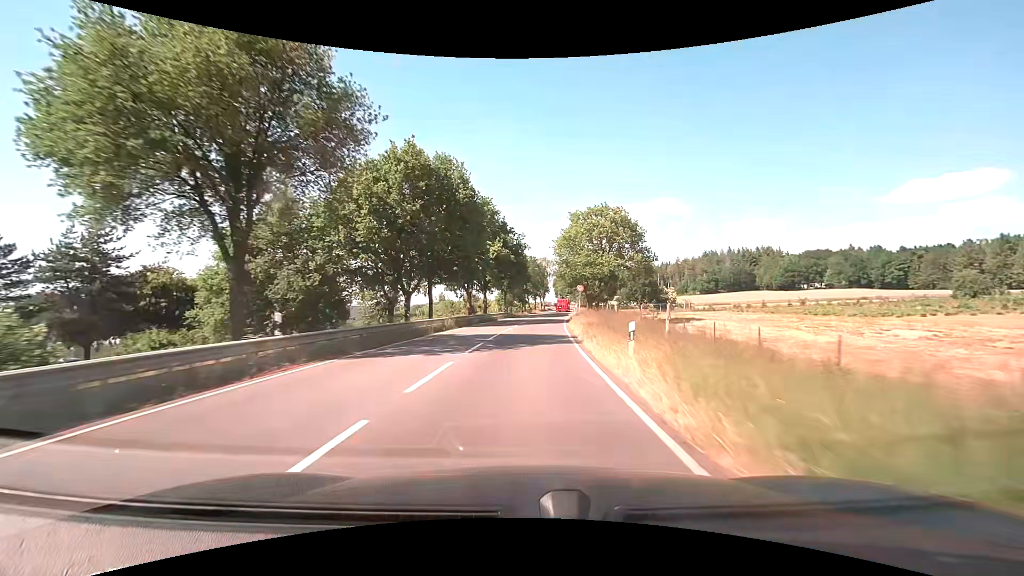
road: secondary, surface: asphalt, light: Day
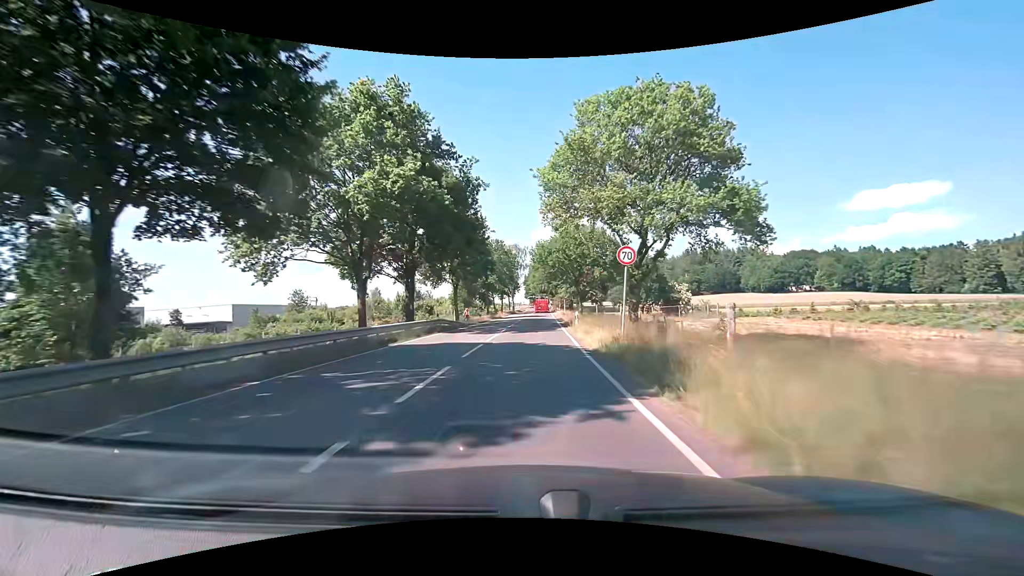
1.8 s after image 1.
(+0.9, +31.5) m; +3°
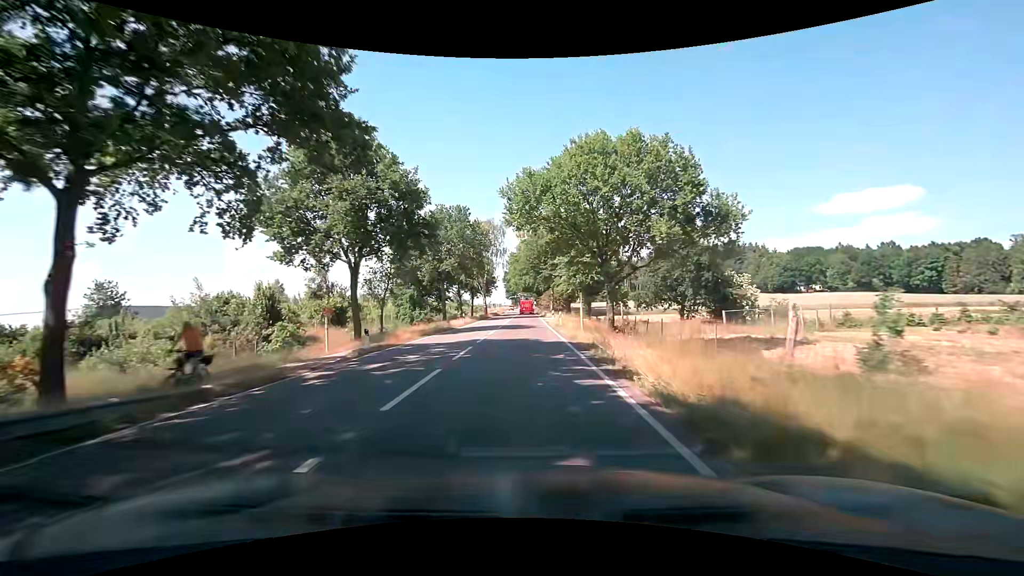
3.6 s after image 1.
(+0.8, +31.2) m; +3°
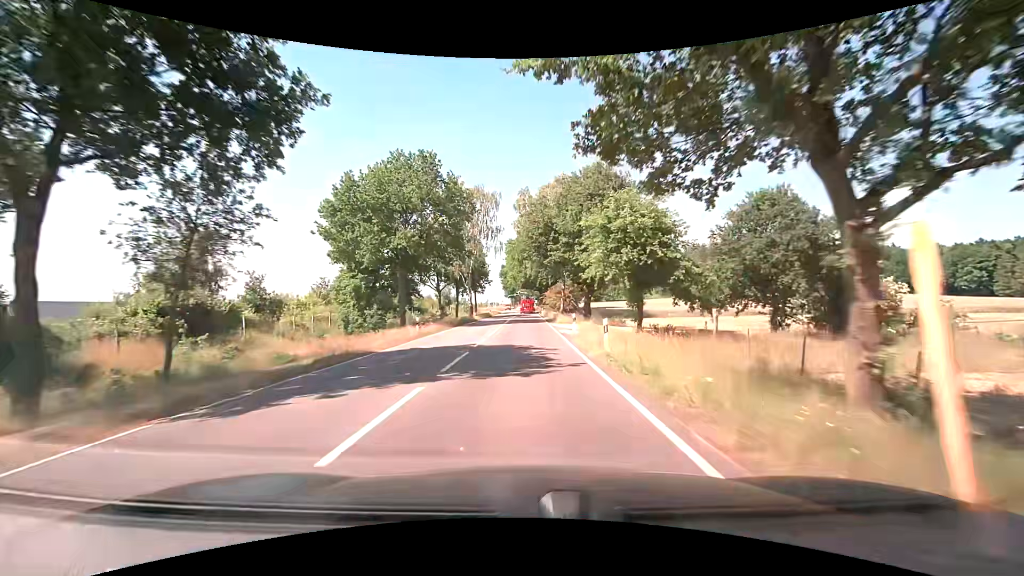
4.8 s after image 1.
(-0.2, +20.5) m; -1°
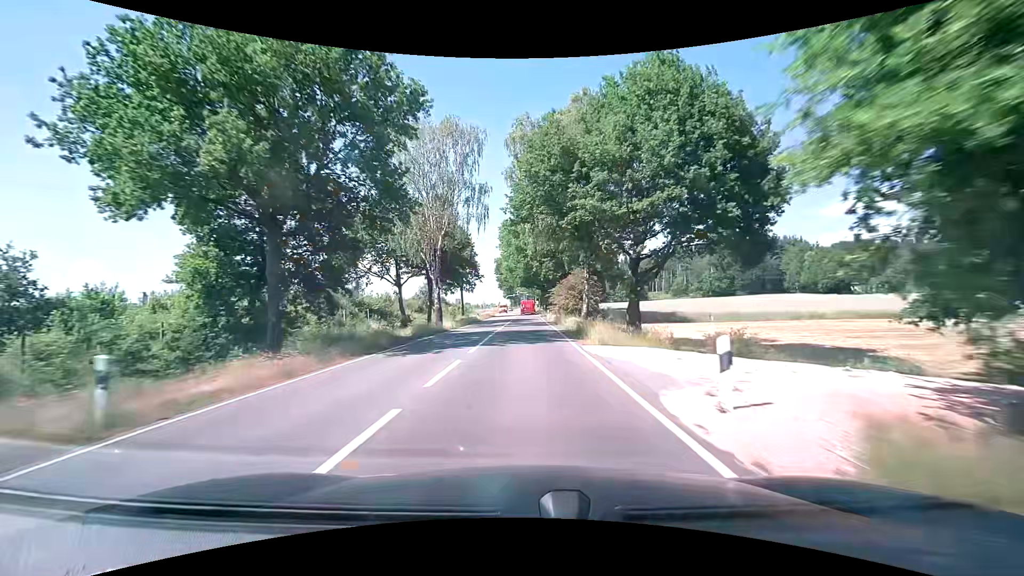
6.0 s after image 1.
(0.0, +20.4) m; 0°
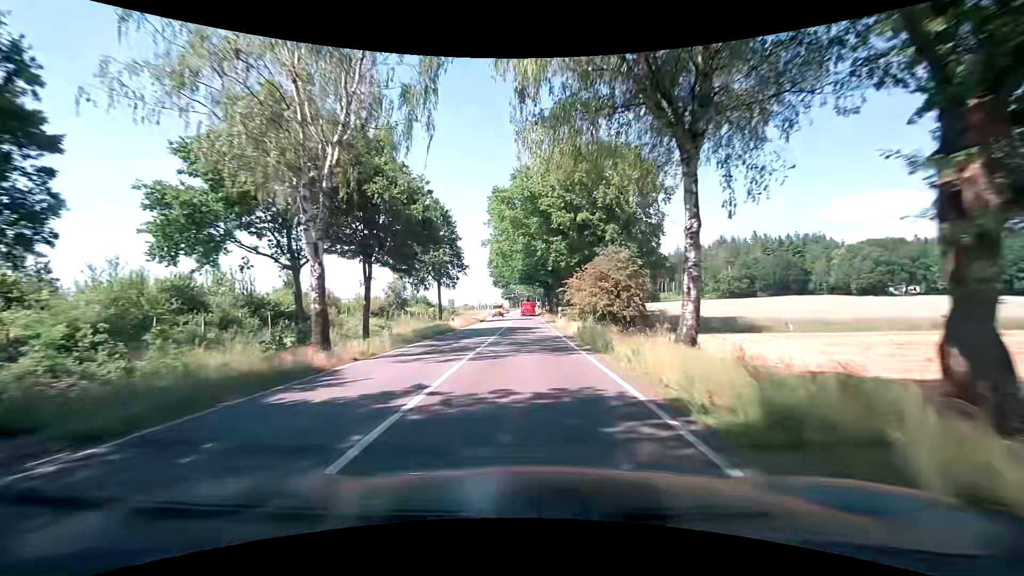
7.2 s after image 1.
(0.0, +20.2) m; 0°
